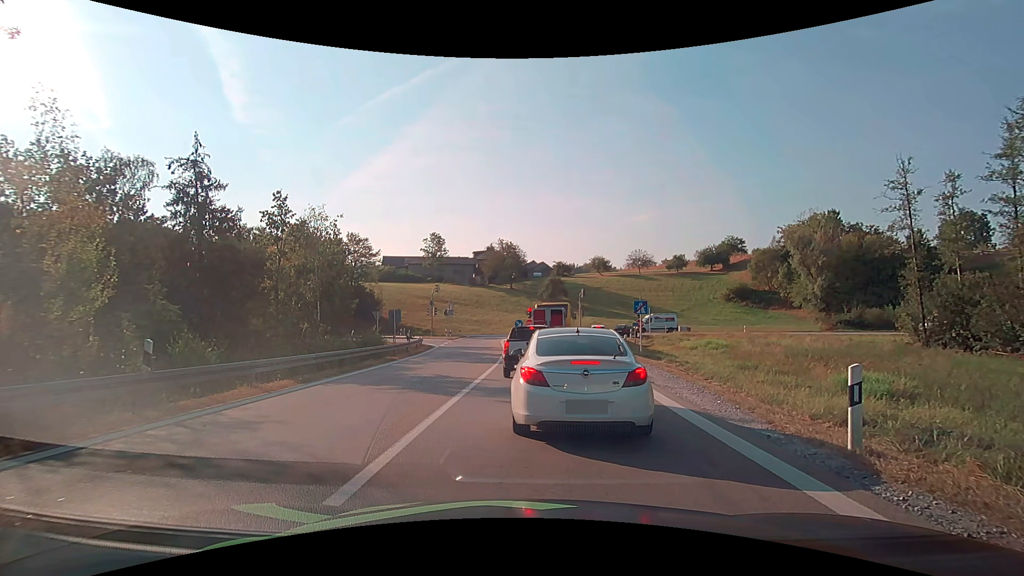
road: motorway_link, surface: asphalt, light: Day
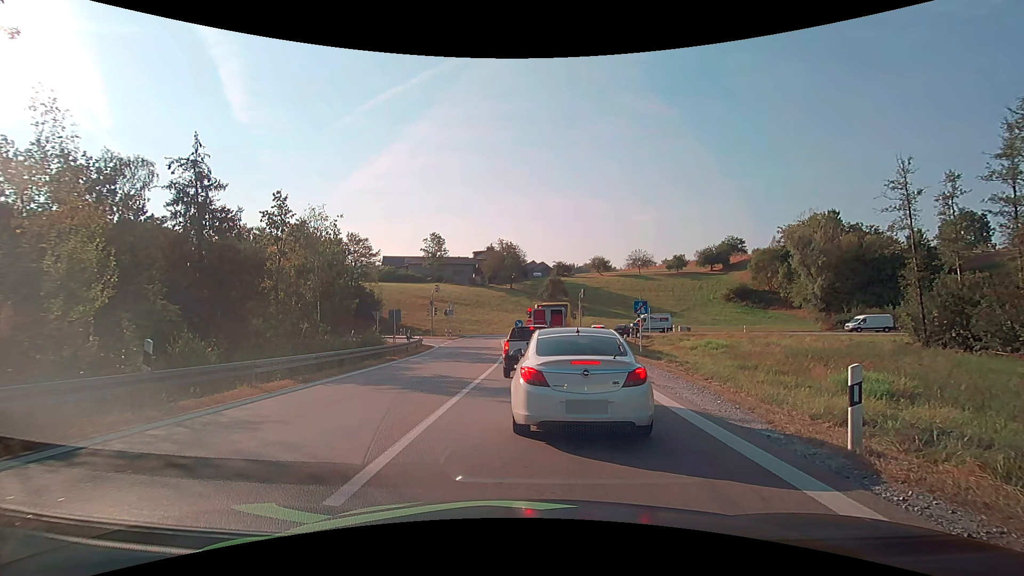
(0.0, 0.0) m; 0°
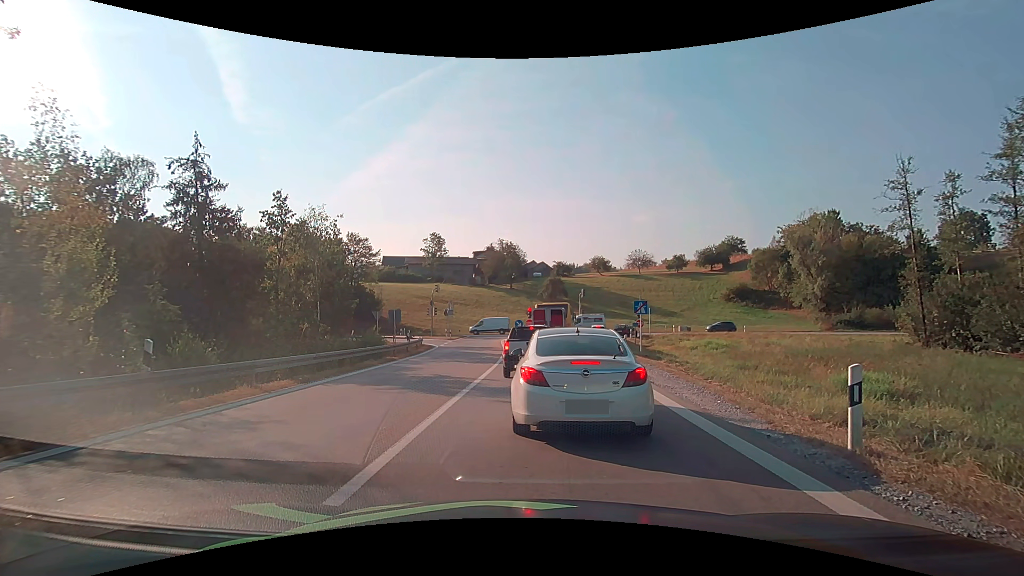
(0.0, 0.0) m; 0°
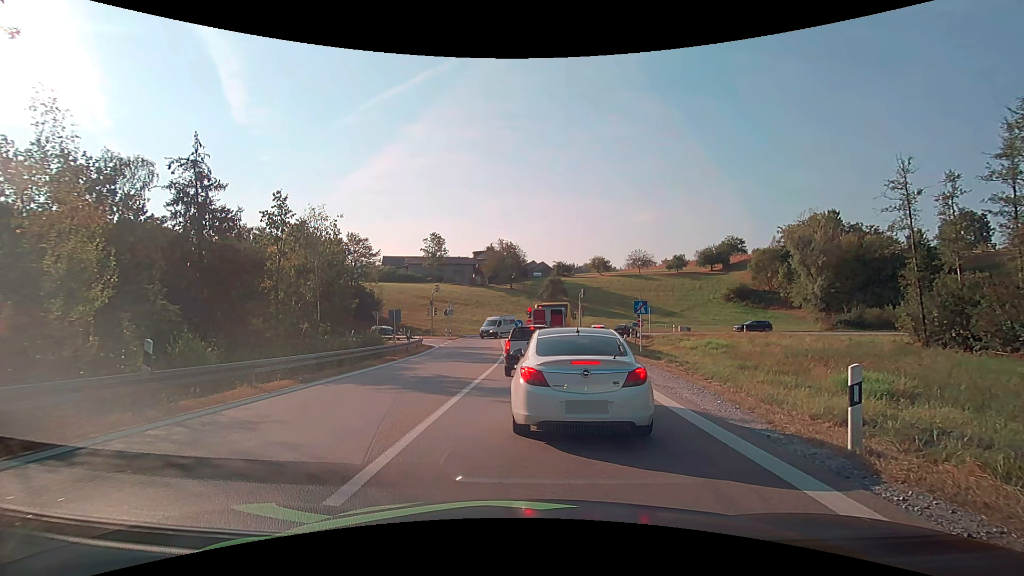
(0.0, 0.0) m; 0°
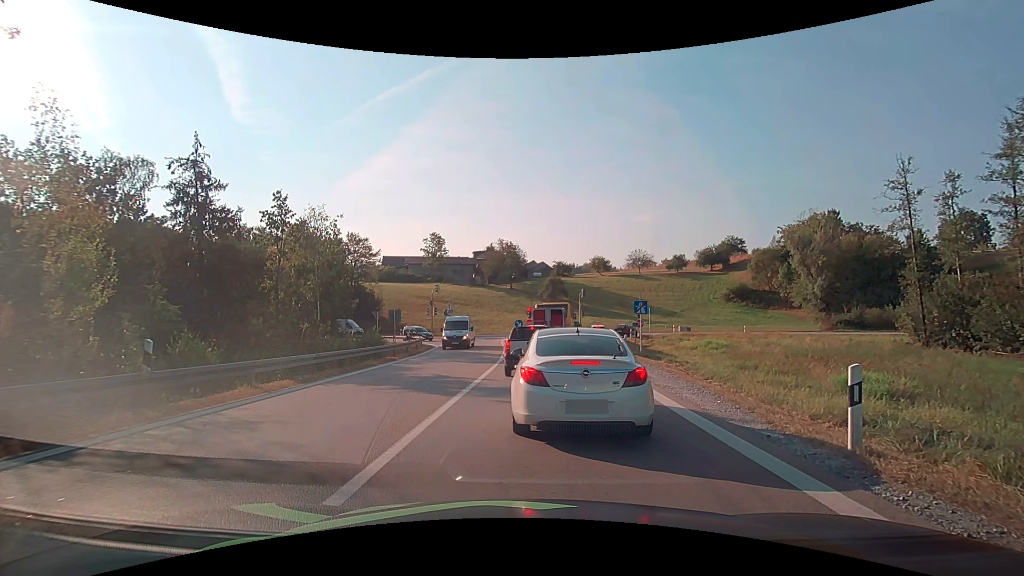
(0.0, 0.0) m; 0°
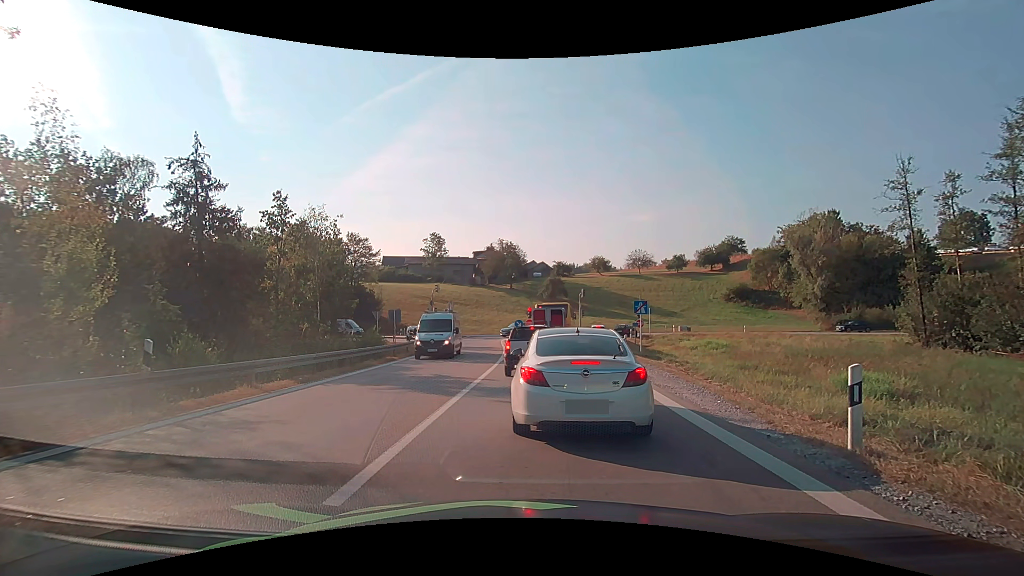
(0.0, 0.0) m; 0°
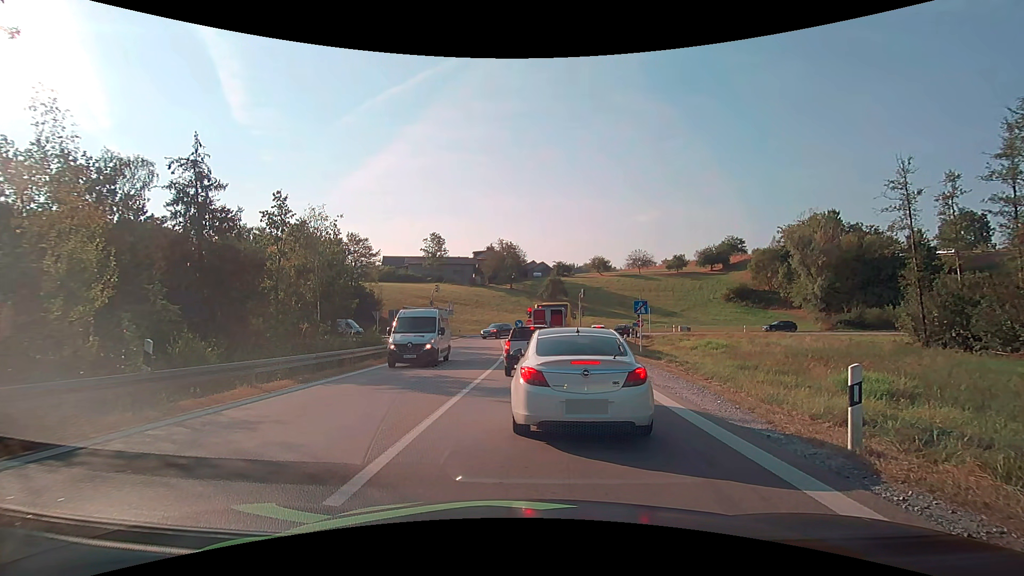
(0.0, 0.0) m; 0°
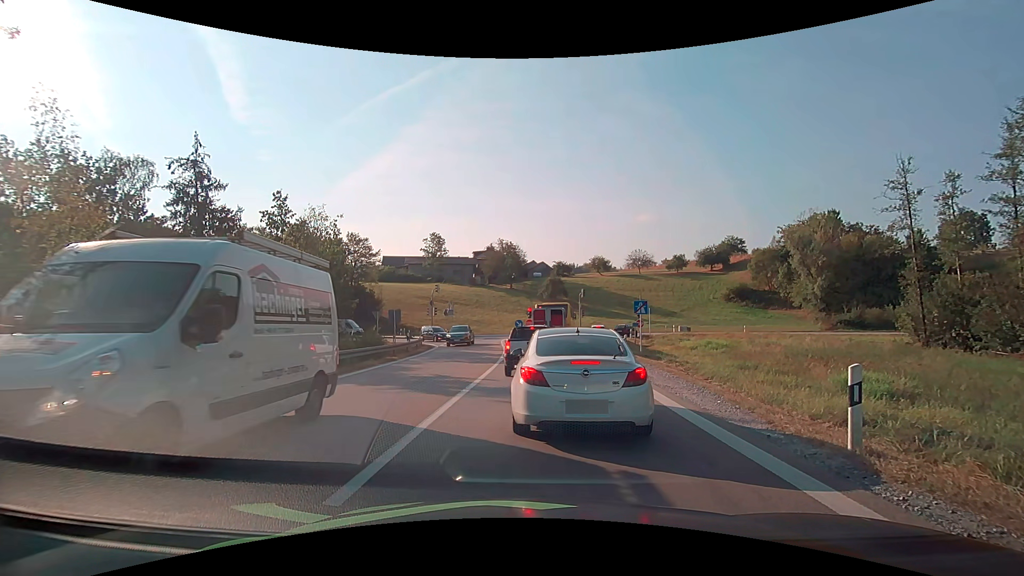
(0.0, 0.0) m; 0°
